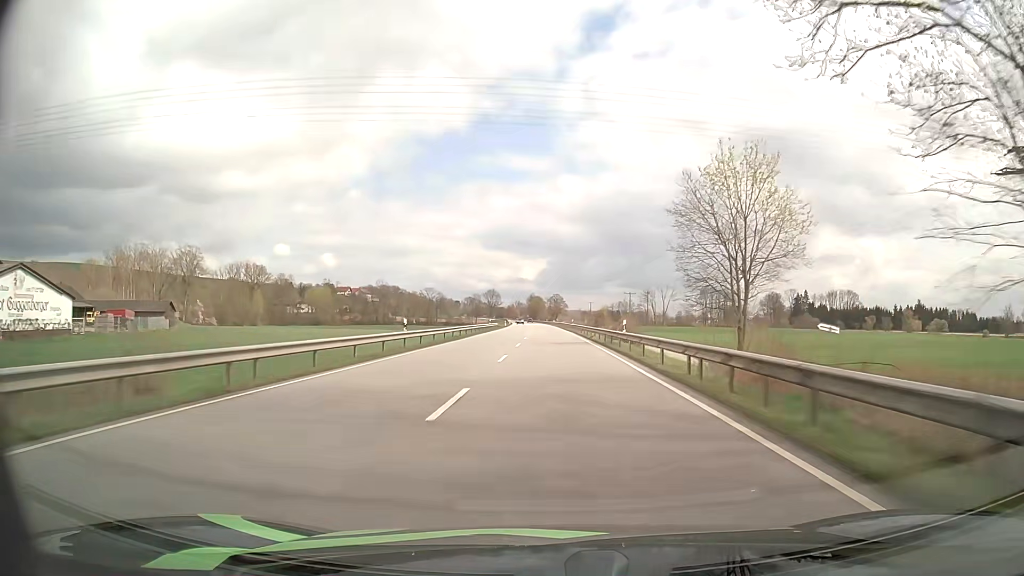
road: primary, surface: asphalt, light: Day
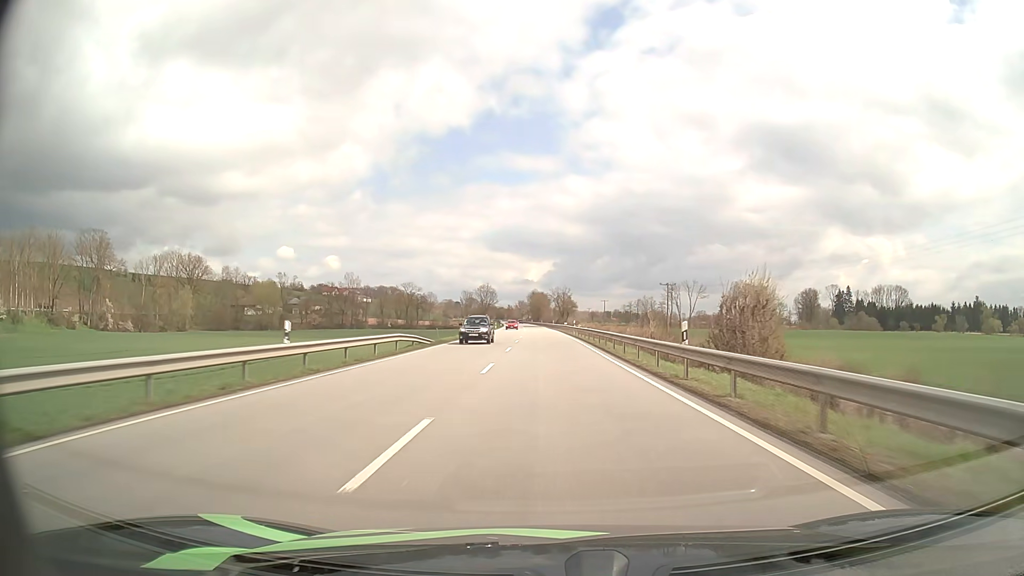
(-0.1, +64.8) m; 0°
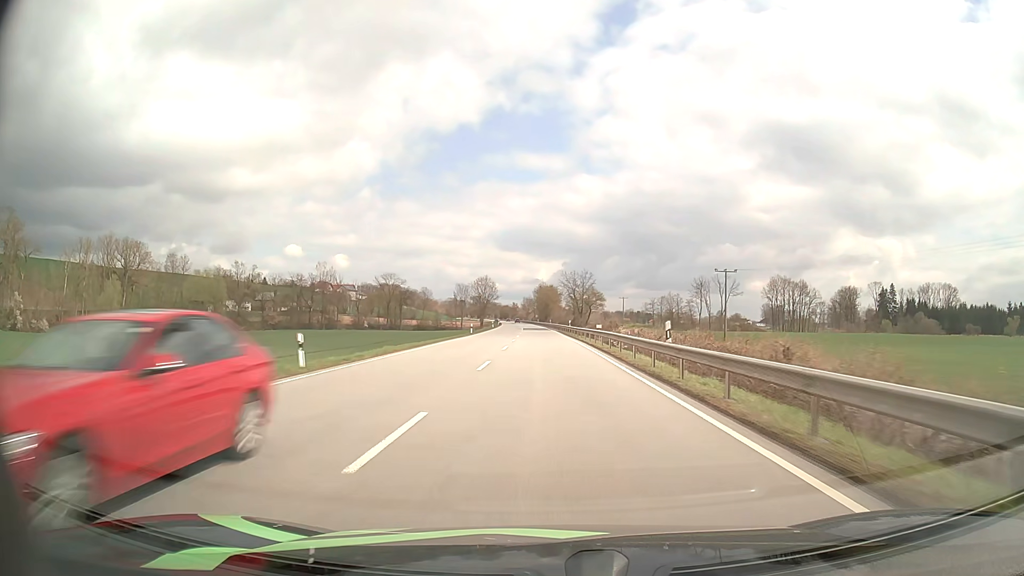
(-0.3, +48.3) m; -1°
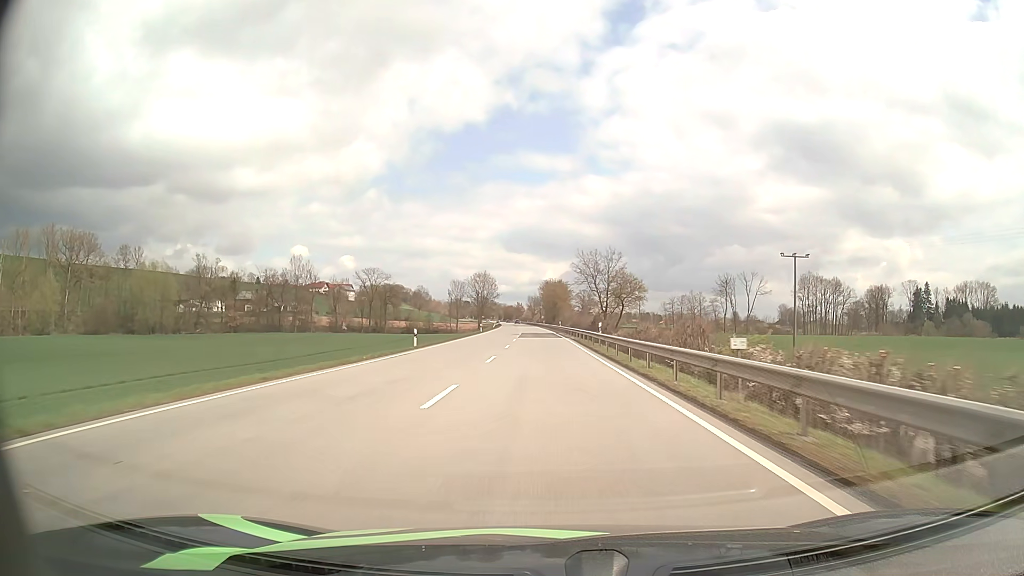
(-0.2, +32.2) m; -1°
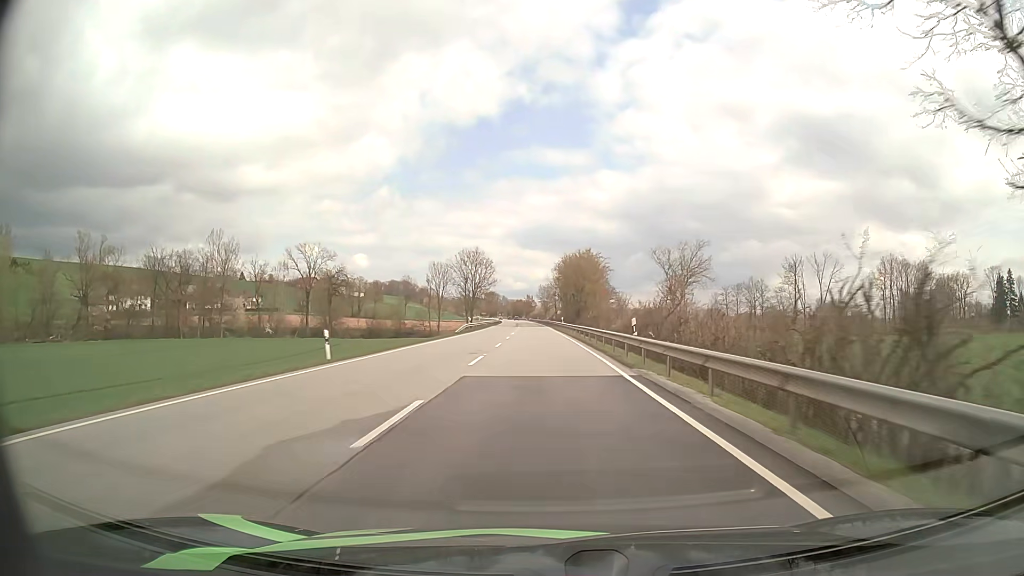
(-0.7, +64.5) m; -1°
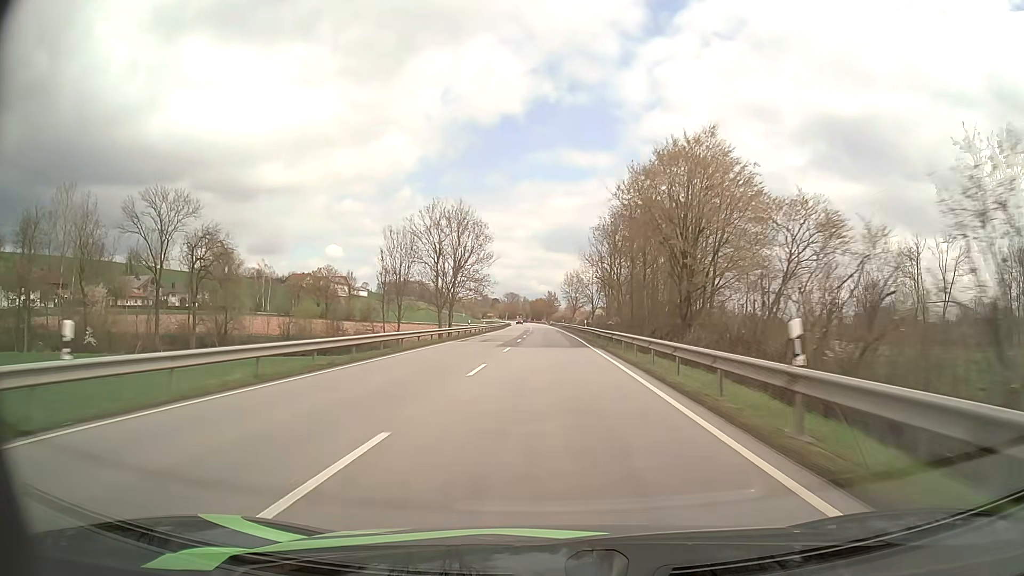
(-1.2, +64.2) m; -2°
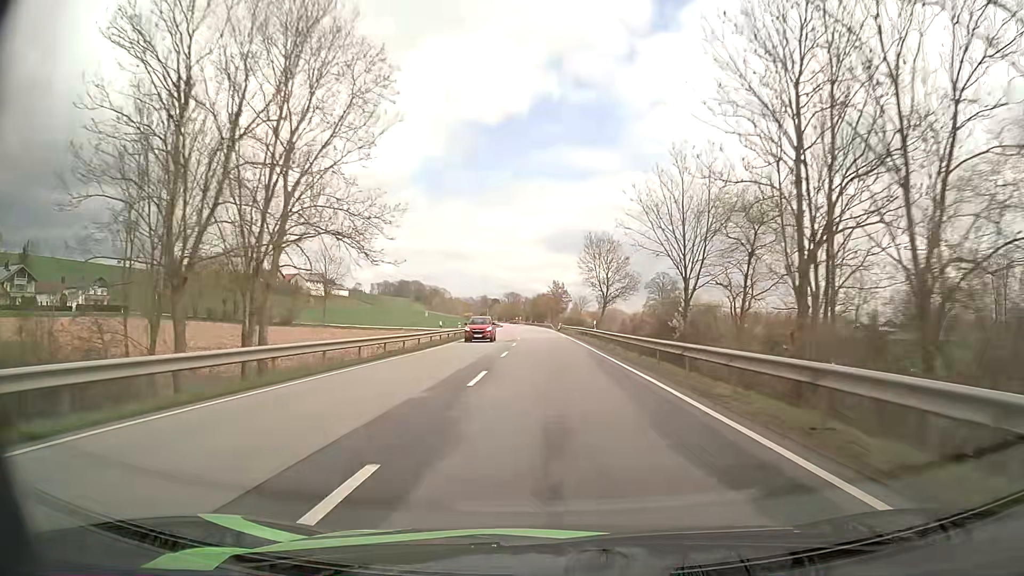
(-0.3, +64.1) m; 0°
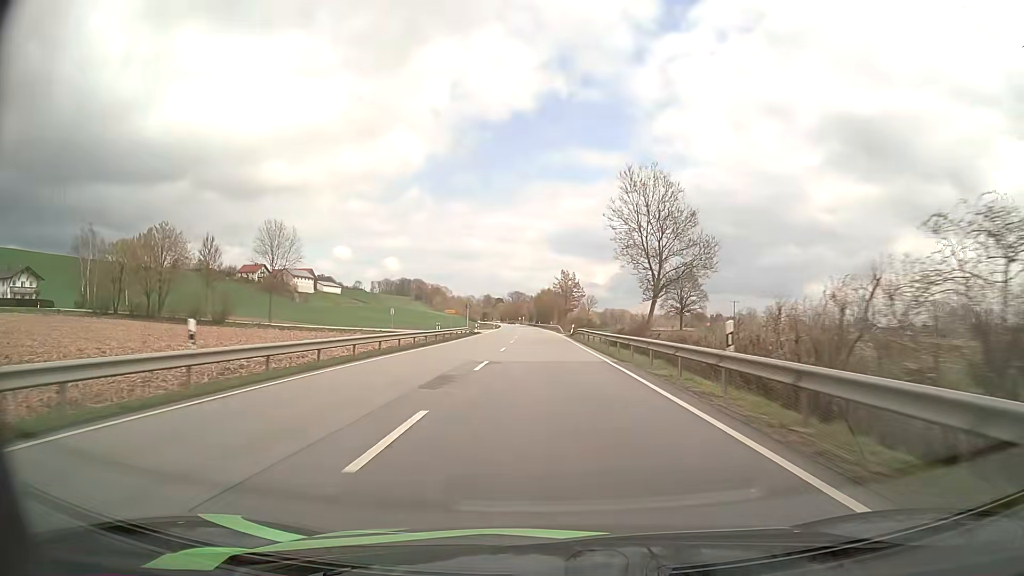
(-0.2, +32.1) m; -1°
(0, +10) (0, +20) (0, +30) (0, +40) (0, +50) (-1, +60) (-1, +70) (-1, +80) (-2, +90) (-2, +100) m
